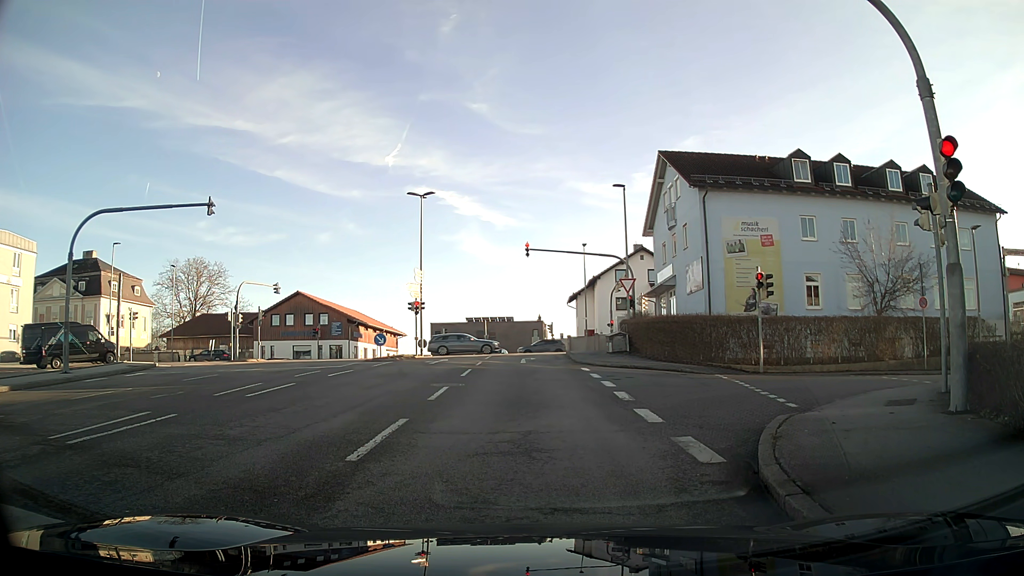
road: tertiary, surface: asphalt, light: Day
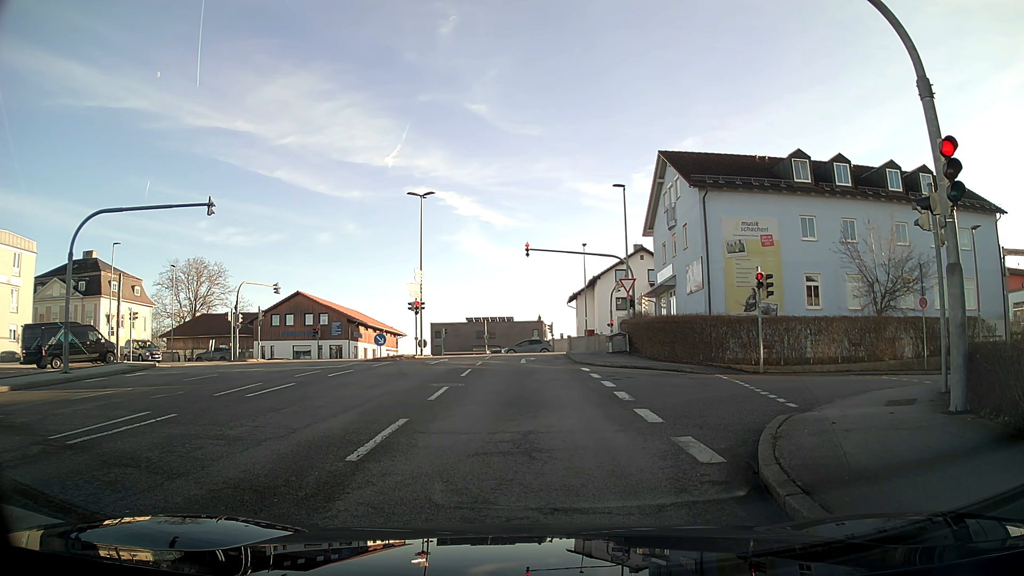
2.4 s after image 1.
(0.0, 0.0) m; 0°
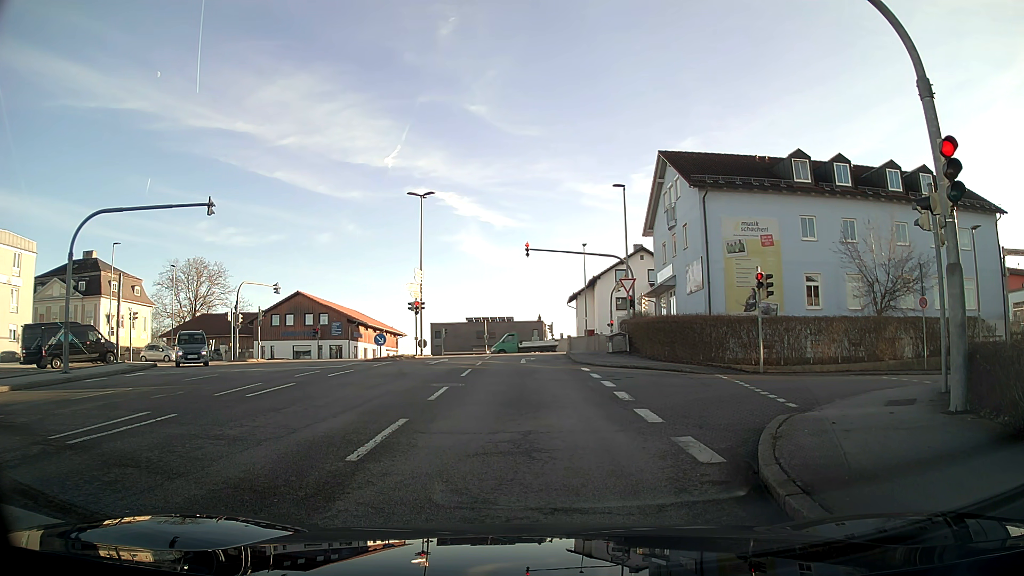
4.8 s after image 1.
(0.0, 0.0) m; 0°
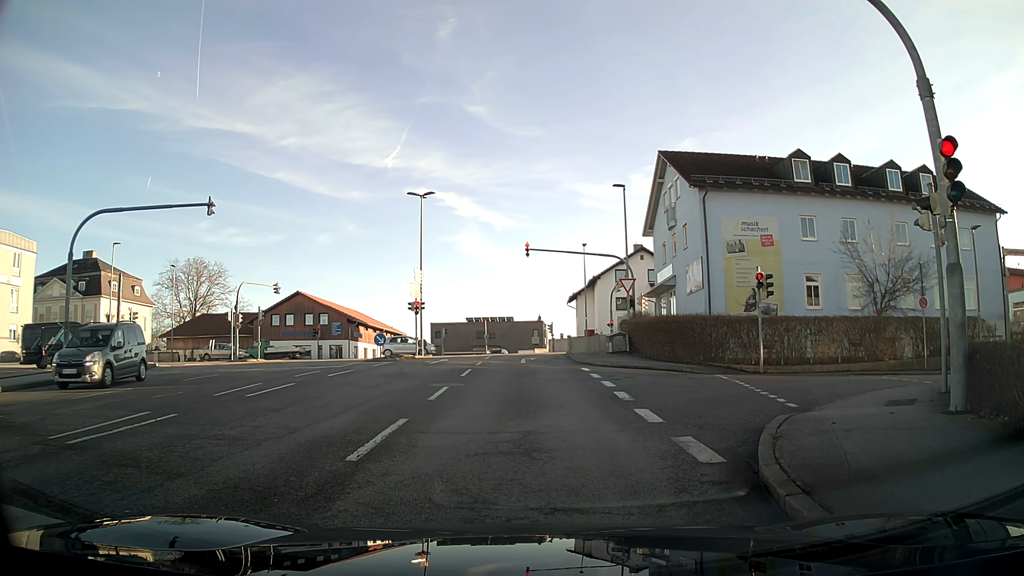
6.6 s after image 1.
(0.0, 0.0) m; 0°
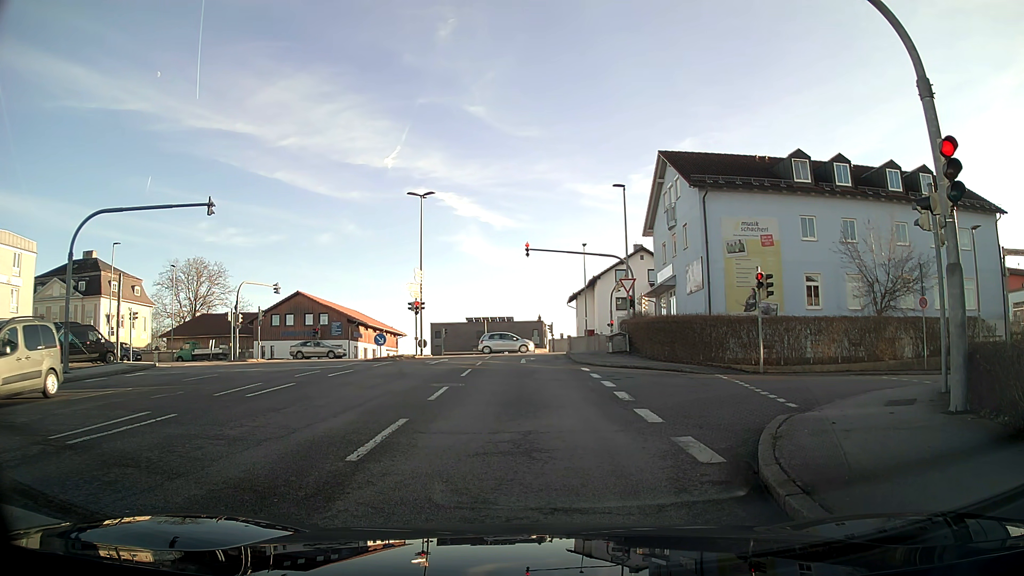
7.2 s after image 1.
(0.0, 0.0) m; 0°
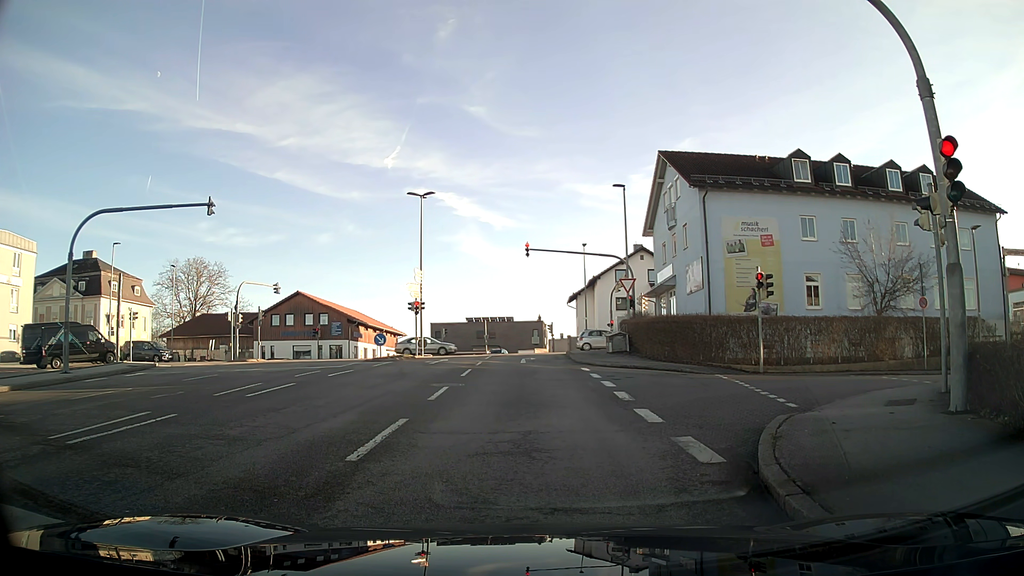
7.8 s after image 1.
(0.0, 0.0) m; 0°
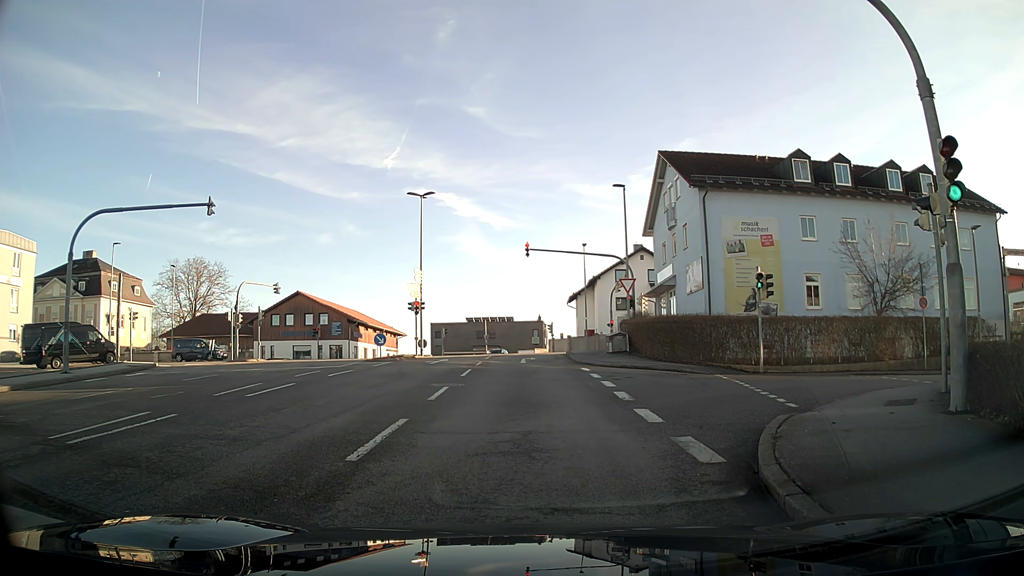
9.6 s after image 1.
(0.0, 0.0) m; 0°
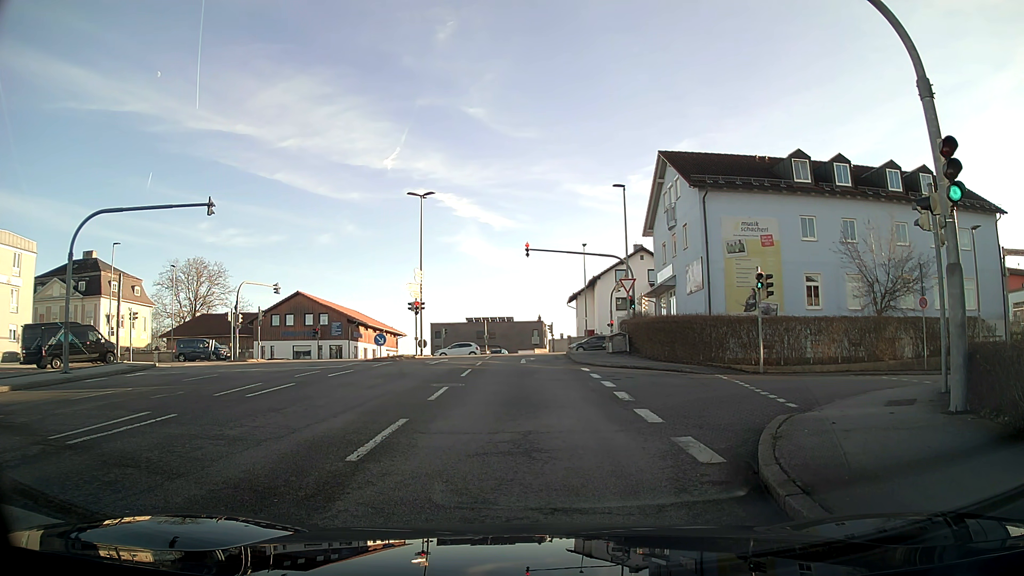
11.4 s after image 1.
(0.0, 0.0) m; 0°
(0, +10) (-1, +20) (-1, +30) (-1, +40) (+6, +47) (+16, +48) (+26, +49) (+36, +51) (+46, +52) (+56, +54) m
